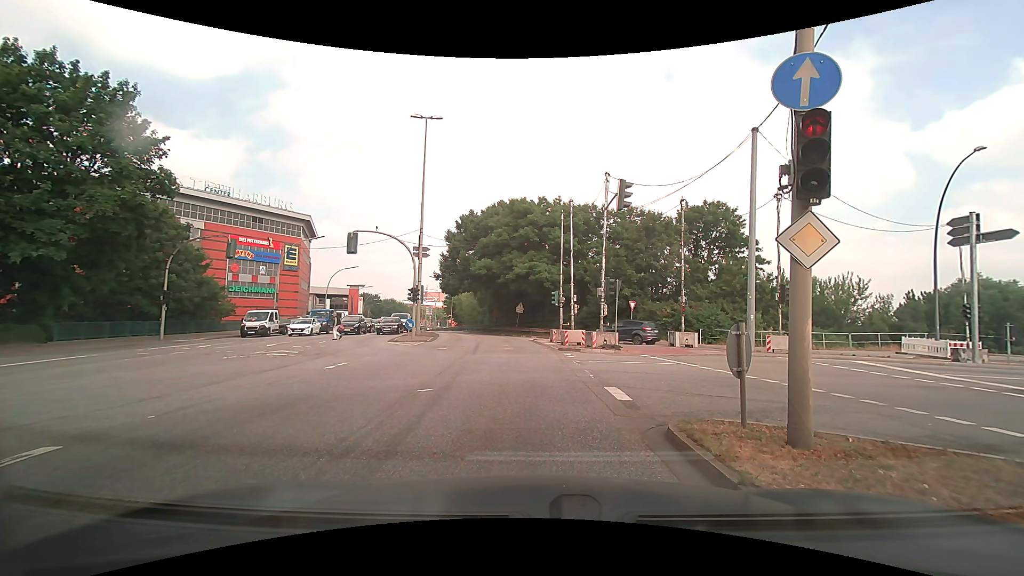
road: primary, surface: asphalt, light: Day
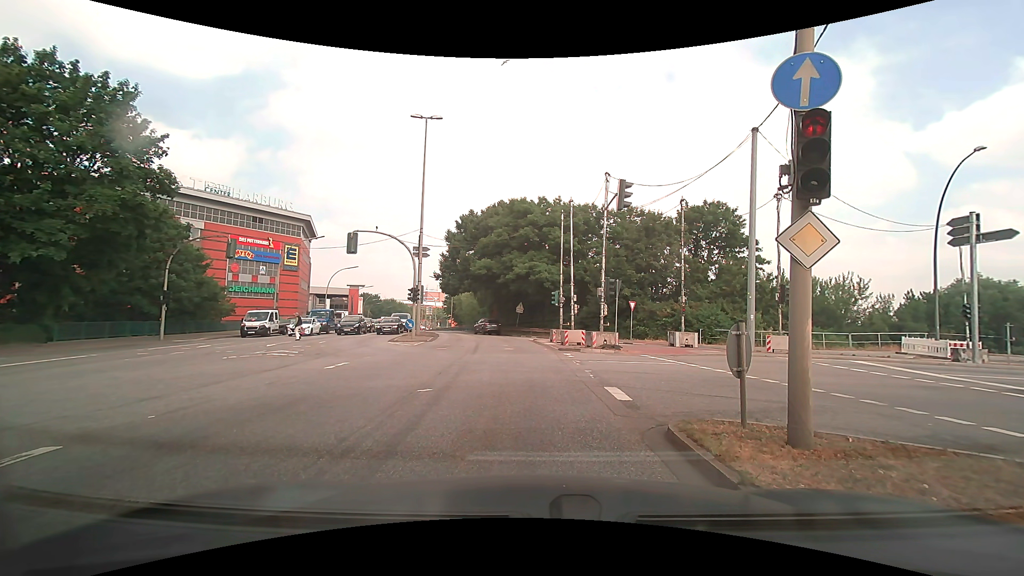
(0.0, 0.0) m; 0°
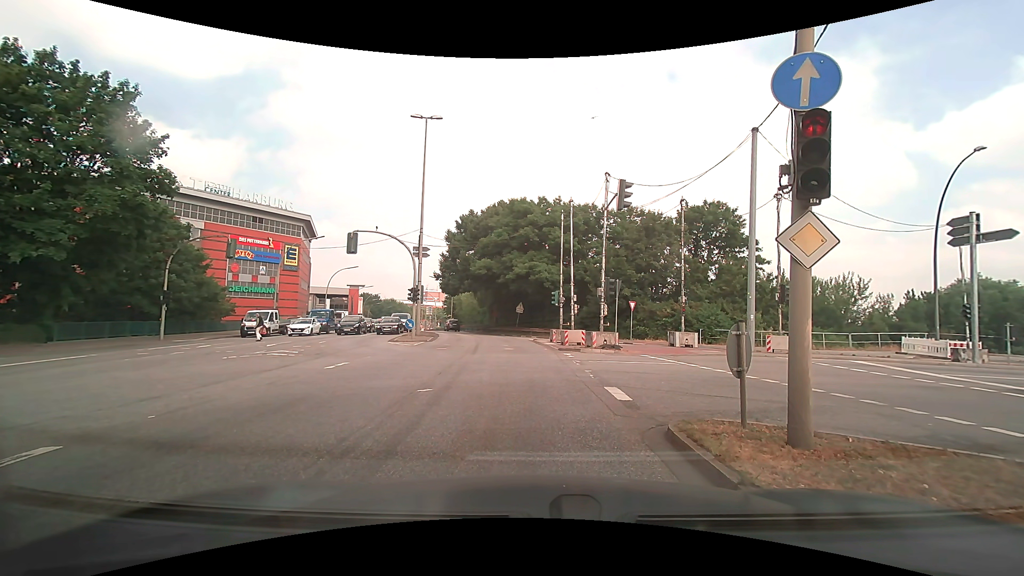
(0.0, 0.0) m; 0°
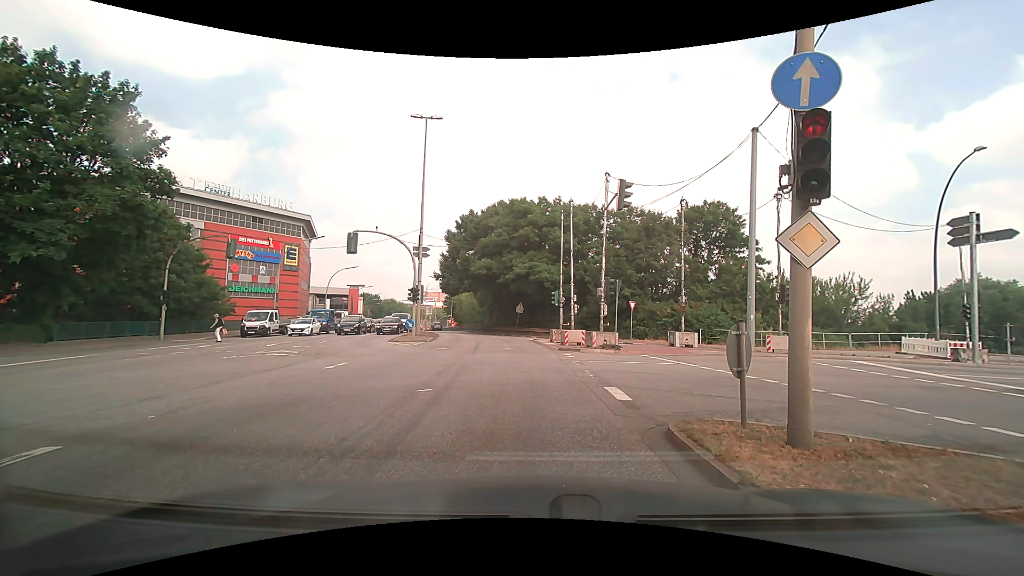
(0.0, 0.0) m; 0°
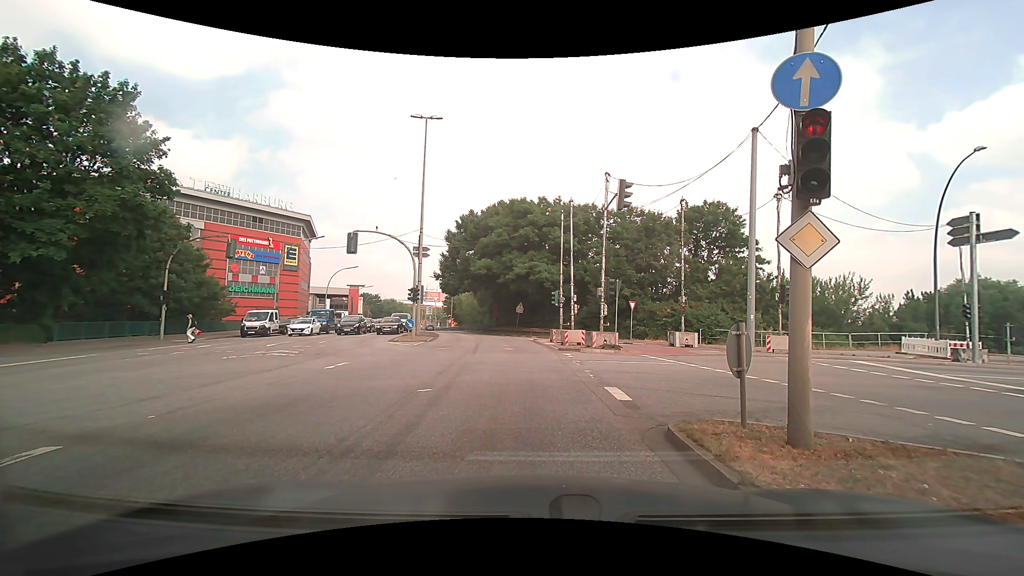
(0.0, 0.0) m; 0°
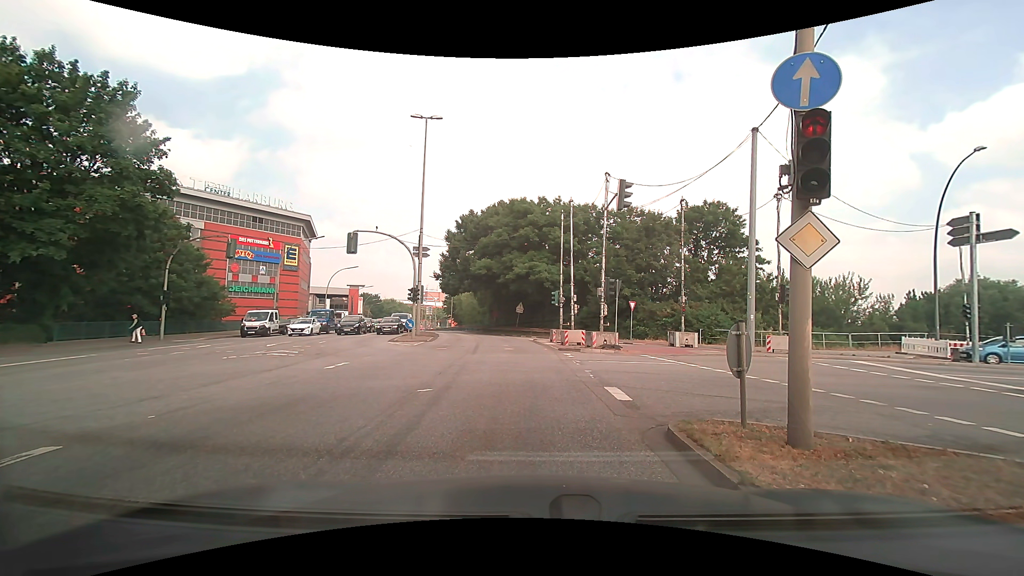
(0.0, 0.0) m; 0°
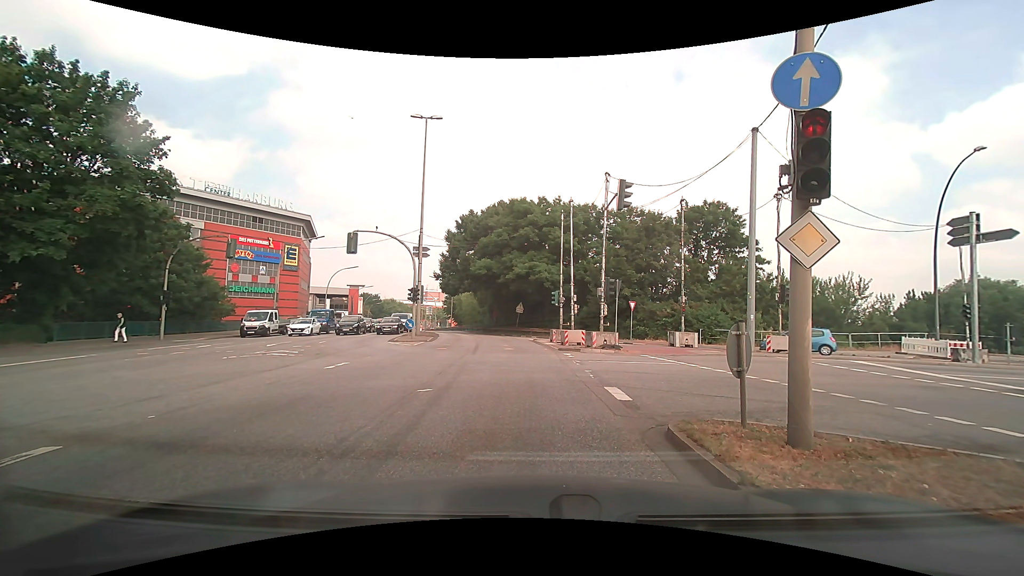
(0.0, 0.0) m; 0°
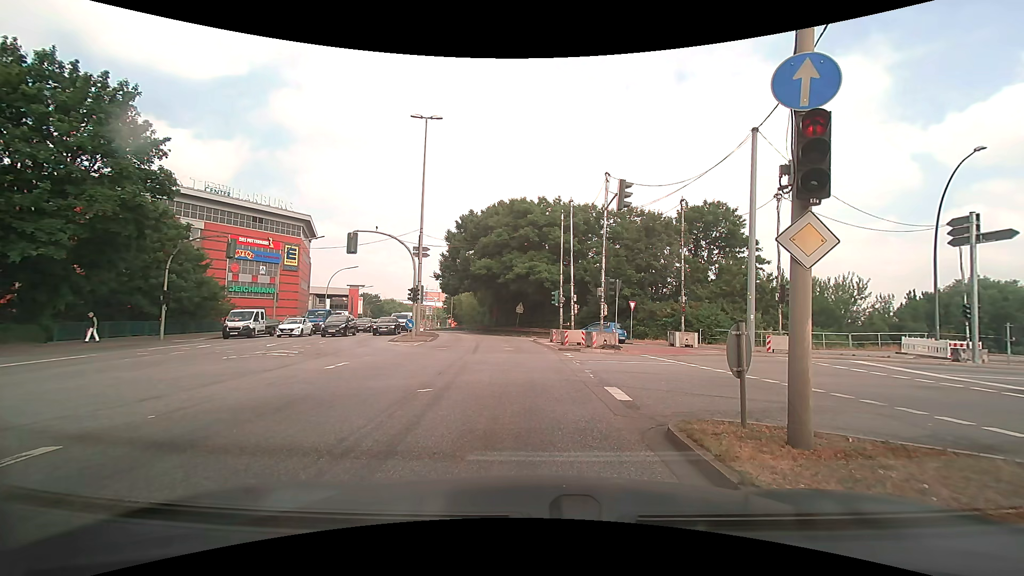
(0.0, 0.0) m; 0°
(0, +10) (-1, +20) (-2, +30) (-3, +40) (-5, +50) (-7, +59) (-10, +69) (-13, +78) (-17, +88) (-20, +97) m
